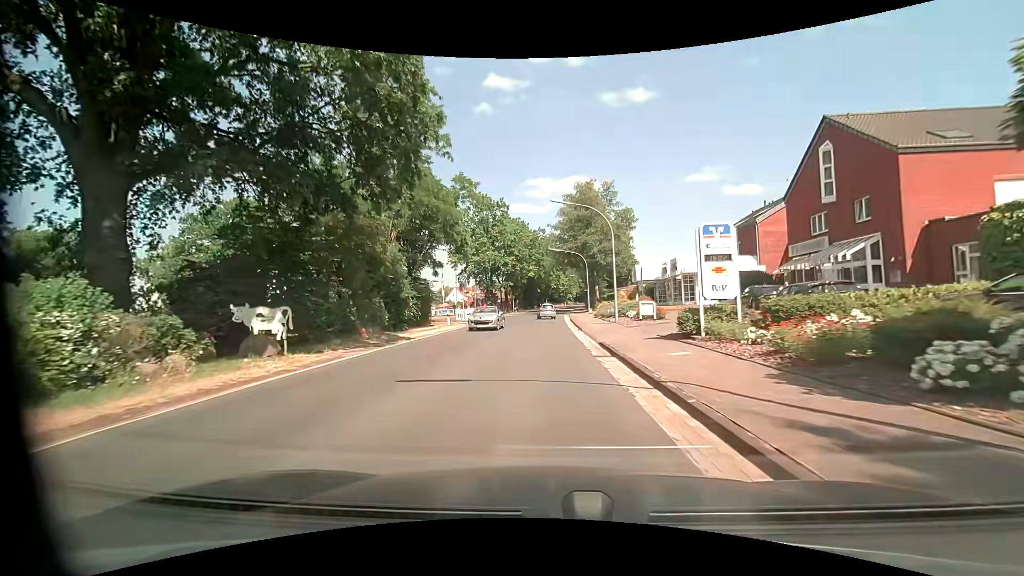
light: Day
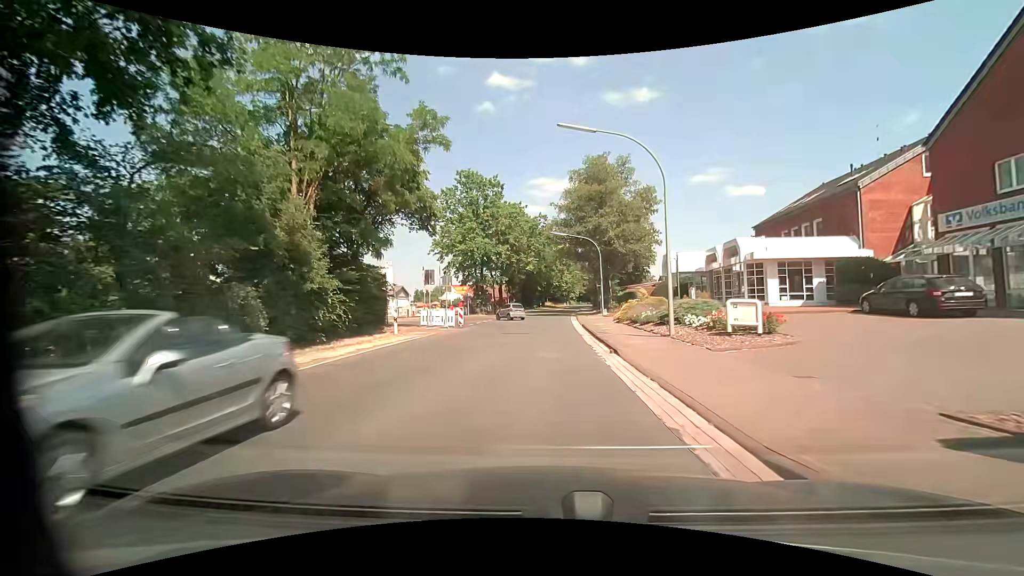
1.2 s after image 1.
(0.0, +12.8) m; 0°
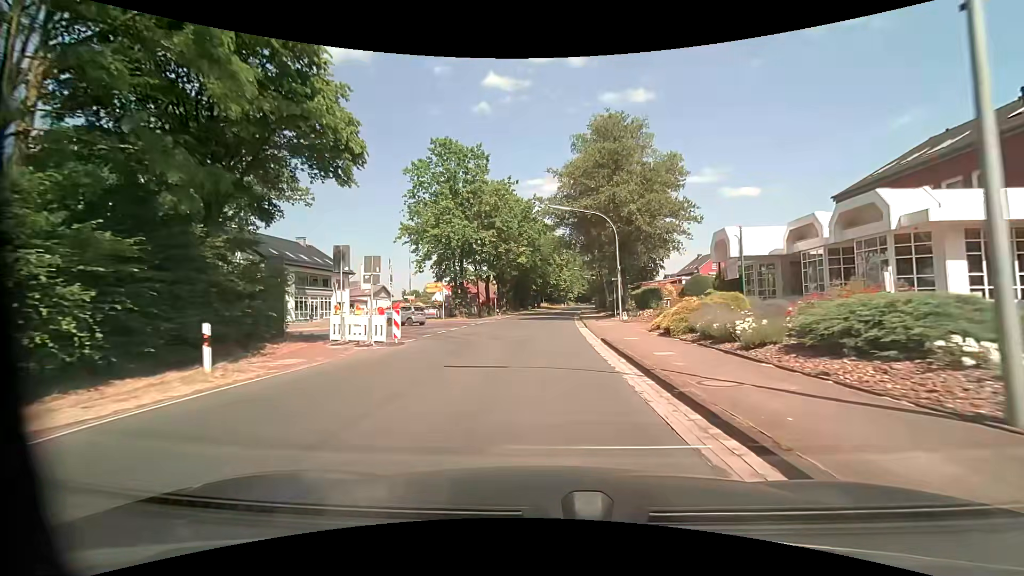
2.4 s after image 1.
(+0.1, +12.6) m; 0°
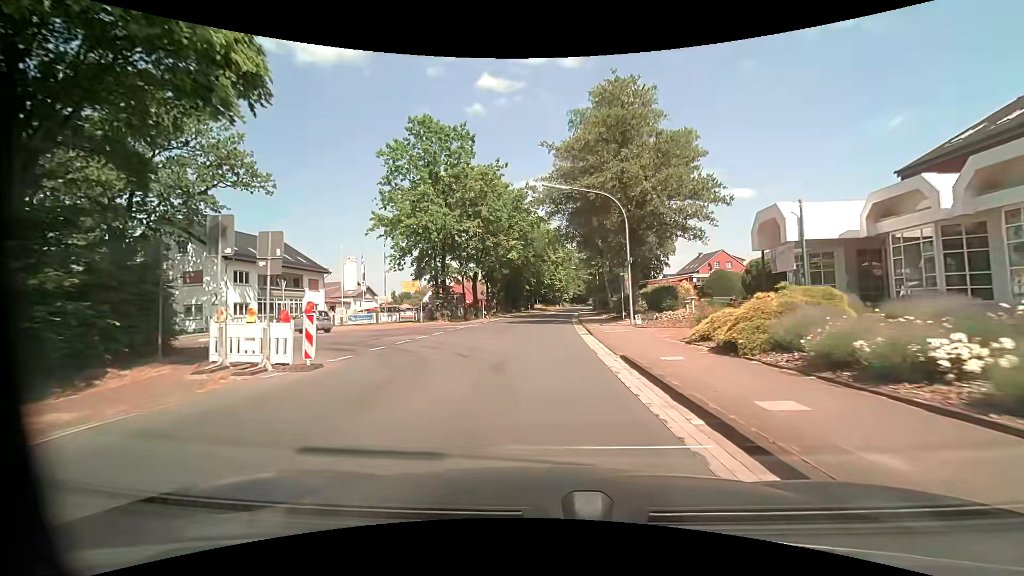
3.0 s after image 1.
(+0.1, +6.3) m; +1°
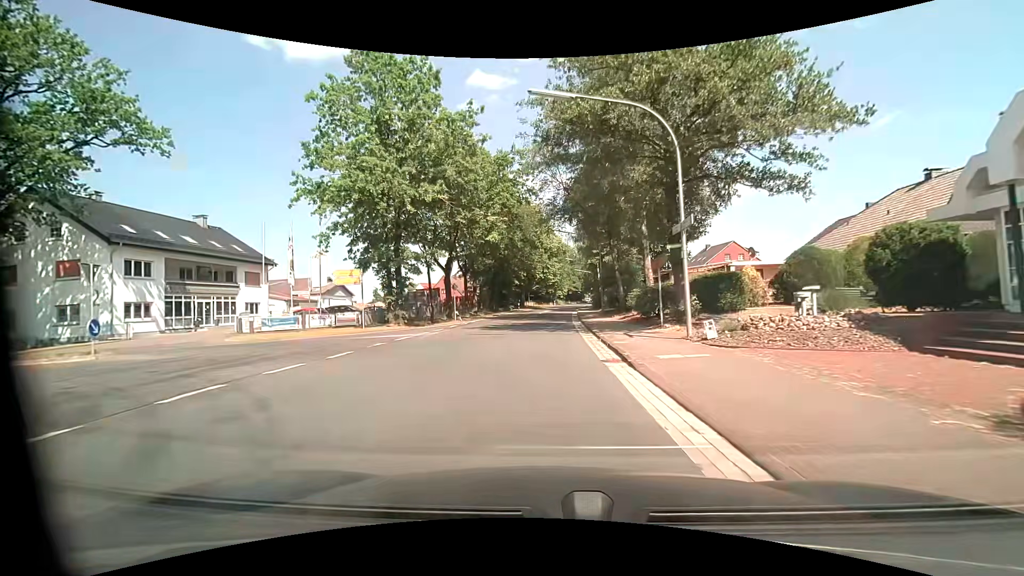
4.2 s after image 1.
(+0.2, +11.5) m; +1°
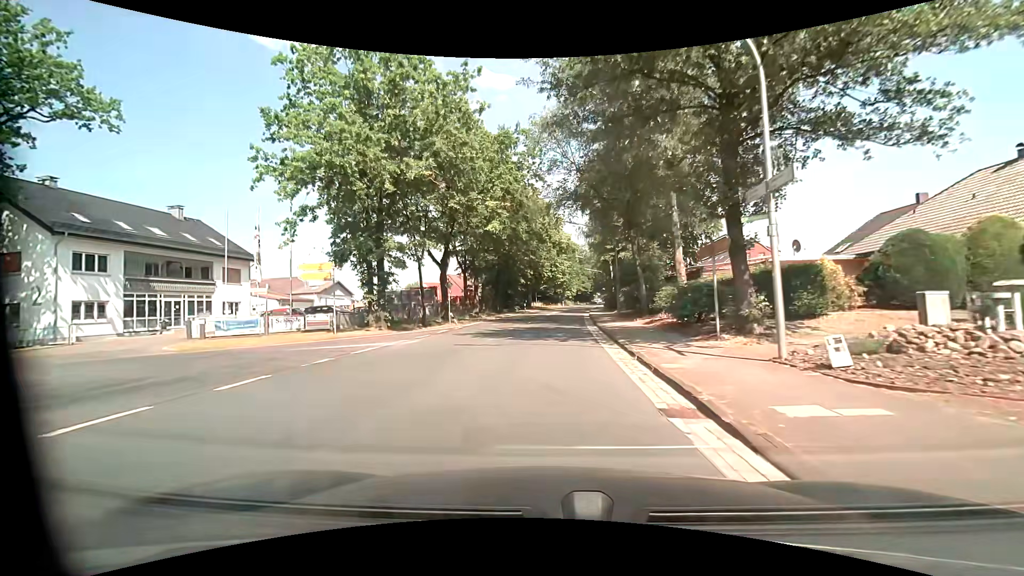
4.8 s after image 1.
(0.0, +5.0) m; -1°
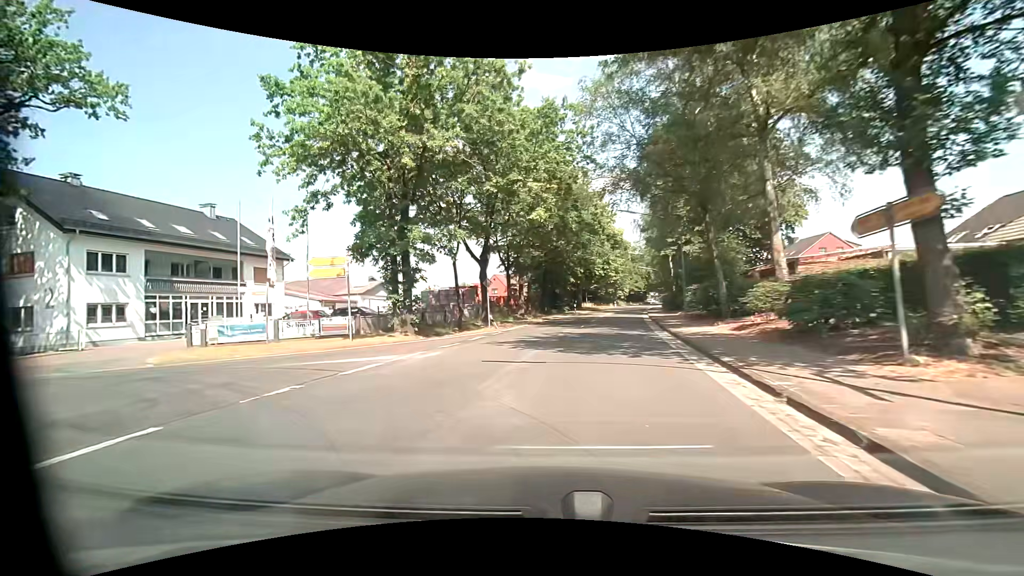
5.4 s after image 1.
(-0.2, +4.4) m; -5°
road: secondary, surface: asphalt
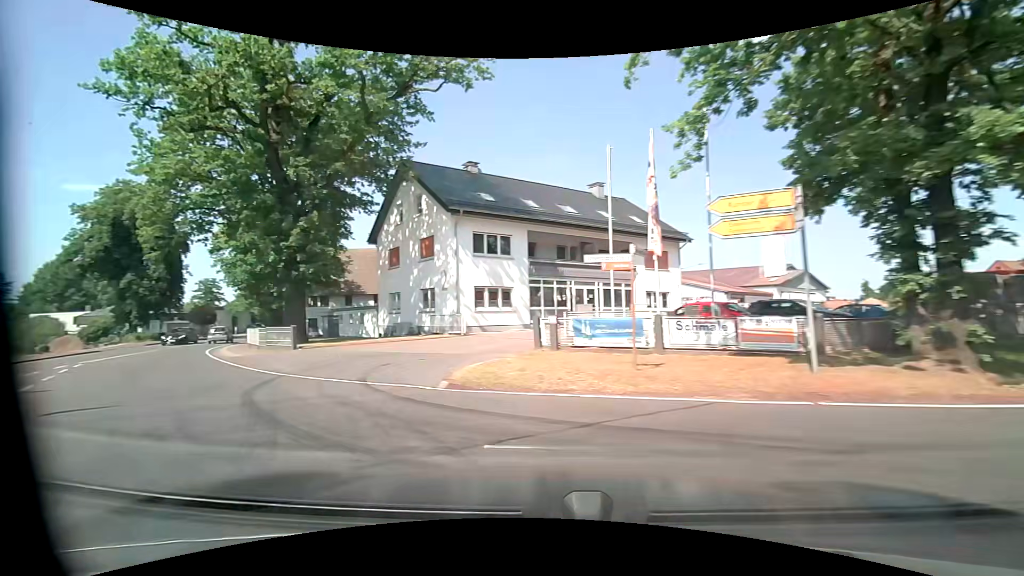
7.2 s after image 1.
(-3.8, +10.2) m; -45°
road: tertiary
(-3, +9) (-10, +17) (-17, +24) (-22, +32) (-27, +41) (-30, +51) (-33, +60) (-34, +70) (-35, +80) (-36, +90) m
